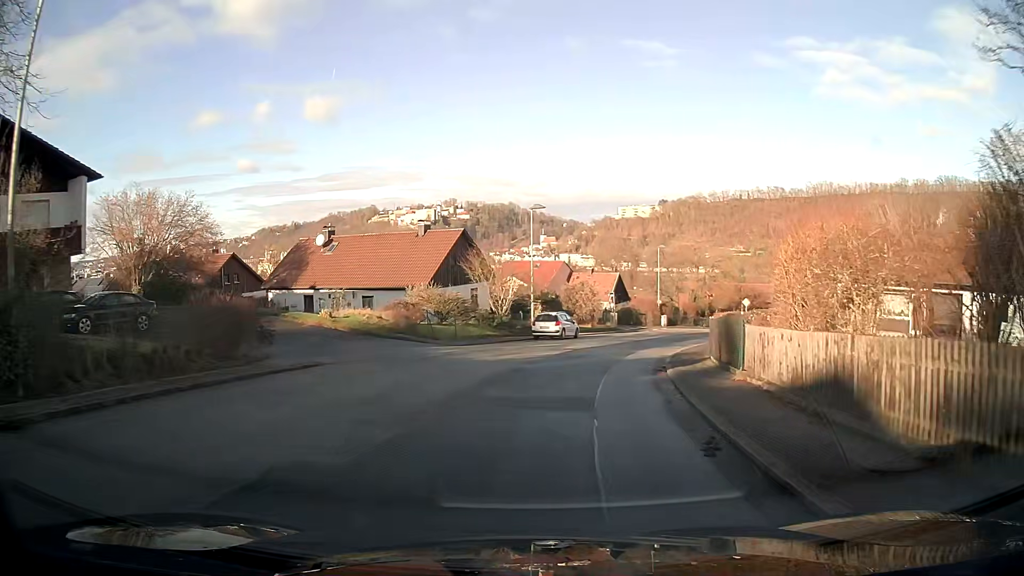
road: residential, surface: asphalt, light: Day
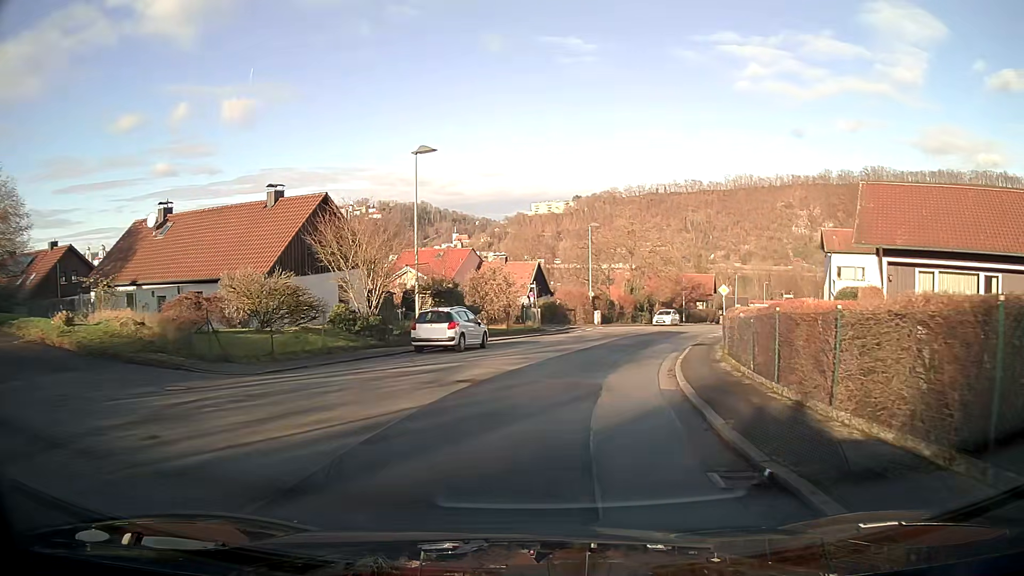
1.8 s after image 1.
(+0.9, +14.2) m; +7°
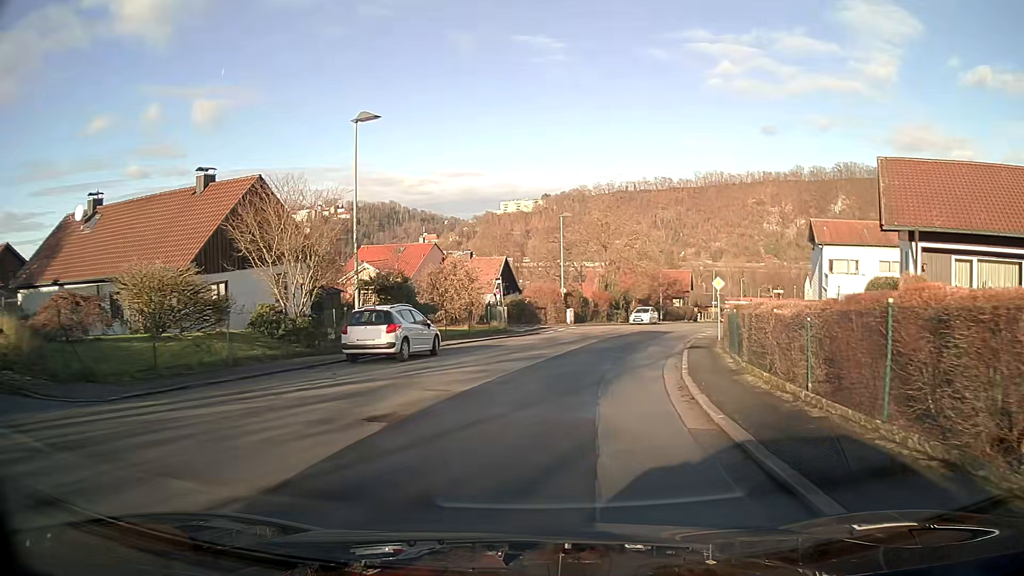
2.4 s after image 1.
(+0.1, +4.8) m; +3°
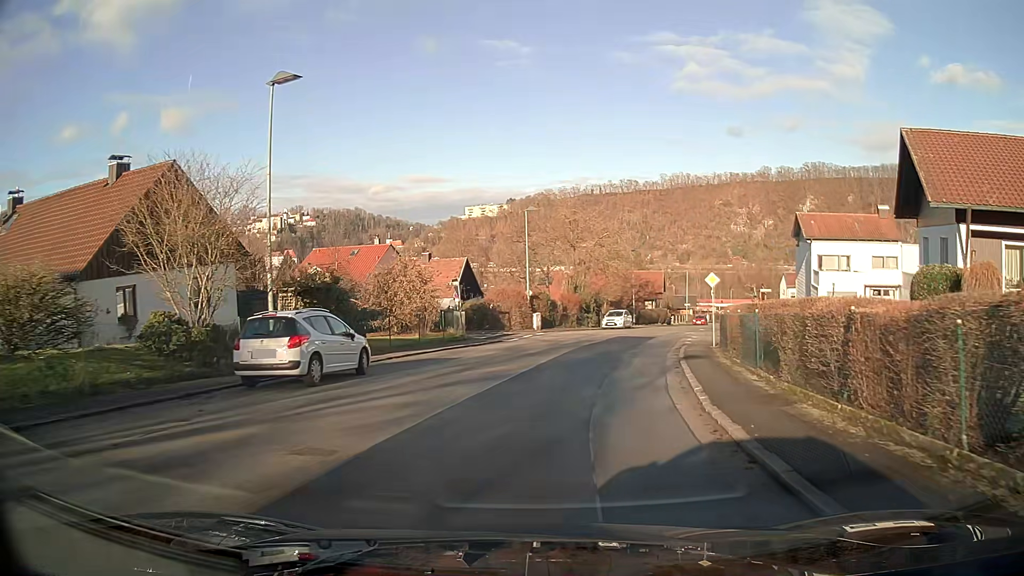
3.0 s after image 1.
(+0.1, +4.8) m; +3°
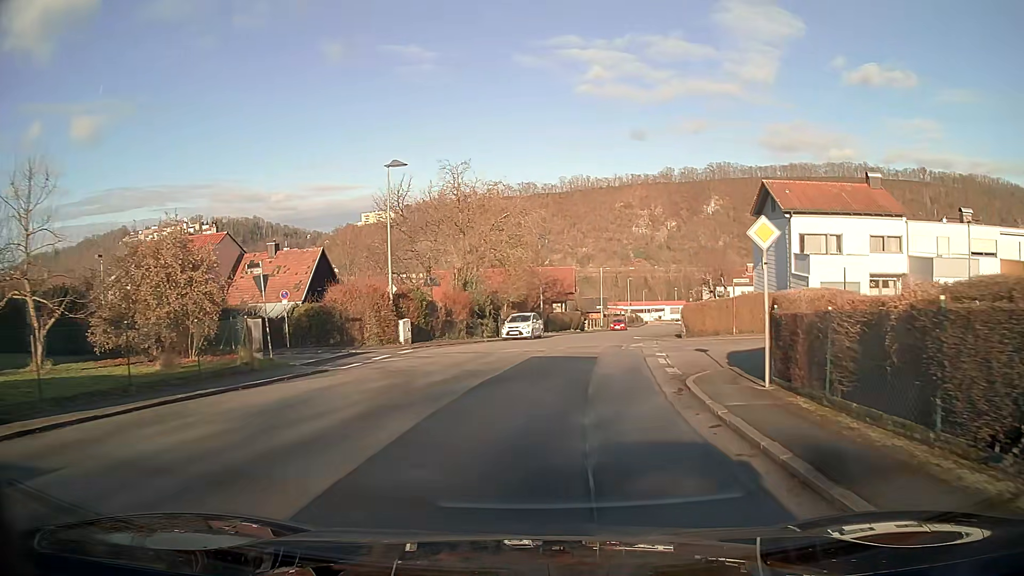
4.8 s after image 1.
(+1.2, +15.4) m; +8°
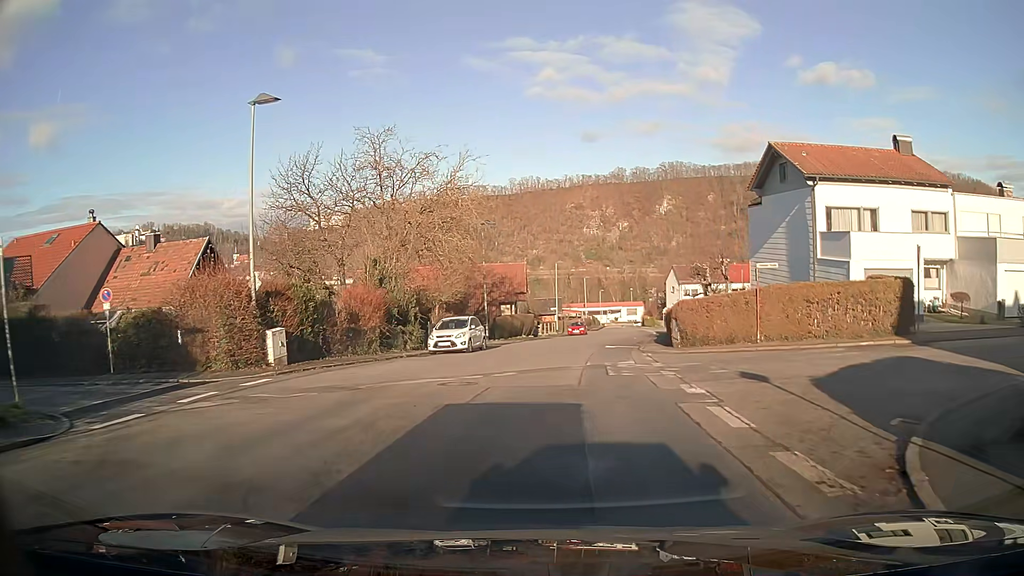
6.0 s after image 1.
(+0.4, +10.5) m; +4°
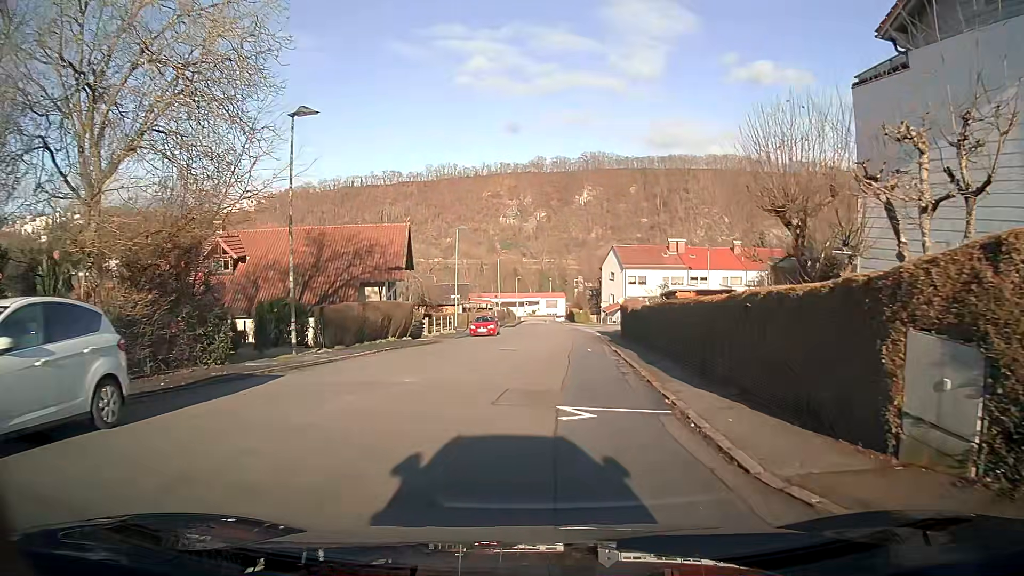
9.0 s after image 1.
(+1.6, +23.7) m; +7°
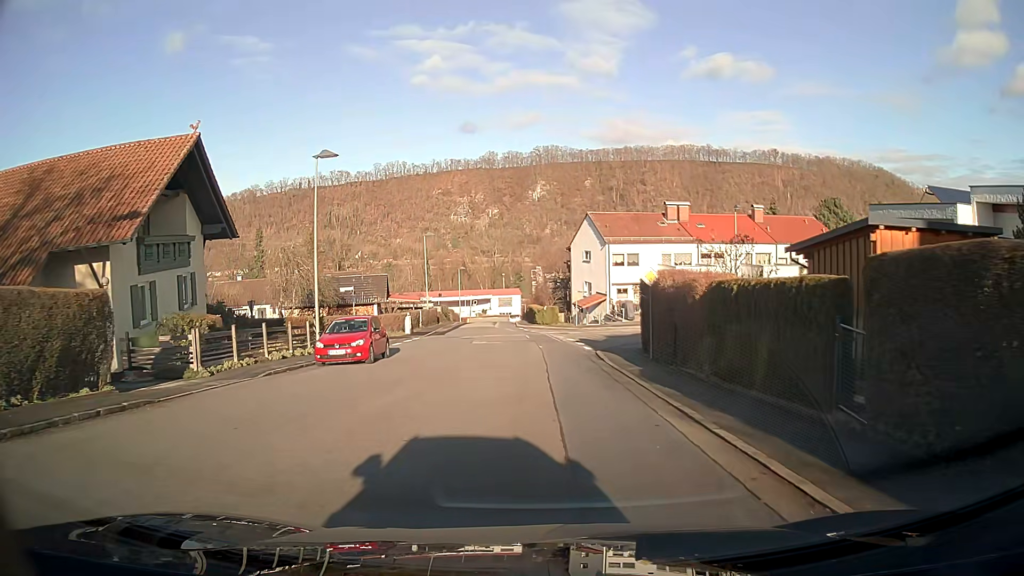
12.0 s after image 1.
(+0.8, +24.7) m; +3°
(0, +10) (0, +20) (0, +30) (-1, +40) (-3, +50) (-3, +60) (-4, +70) (-4, +80) (-5, +90) (-6, +100) m
